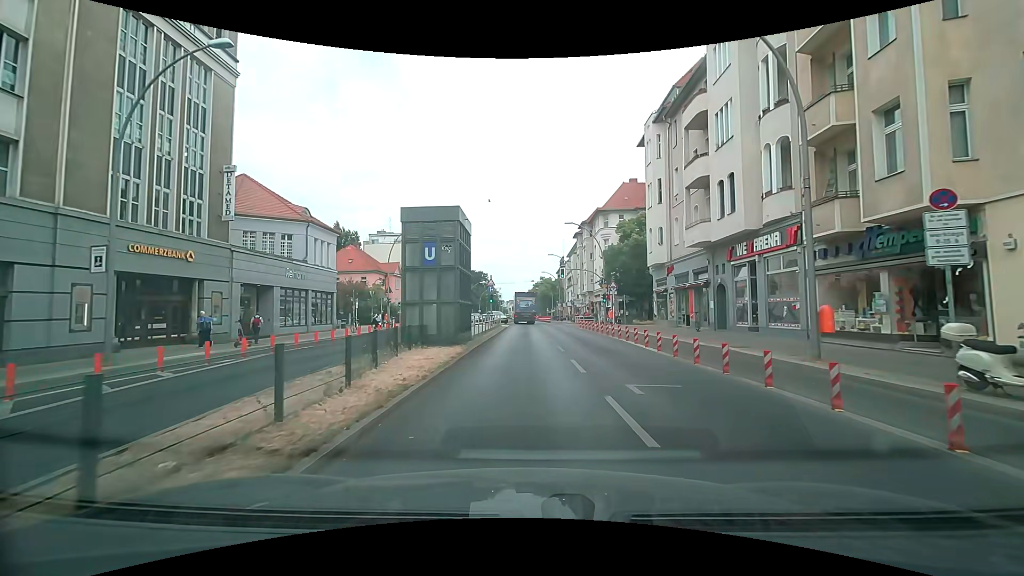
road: primary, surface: asphalt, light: Day
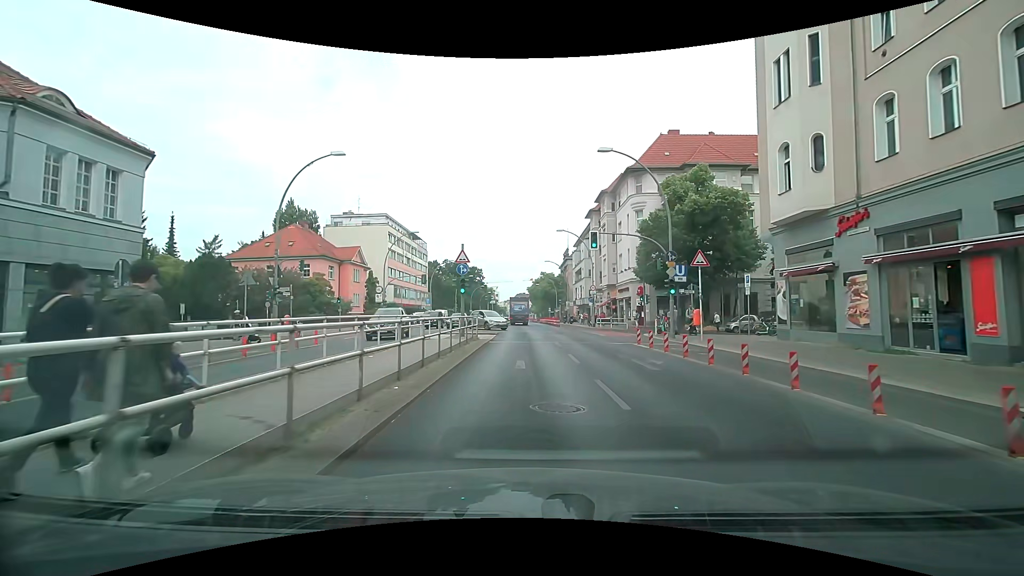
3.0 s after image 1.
(+0.2, +22.3) m; +1°
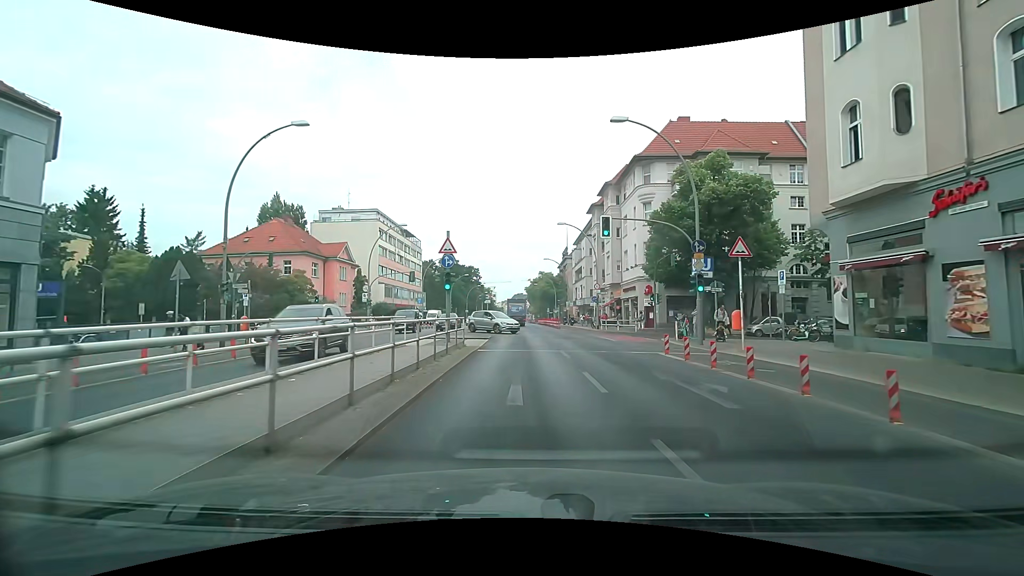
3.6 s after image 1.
(-0.1, +4.5) m; -1°
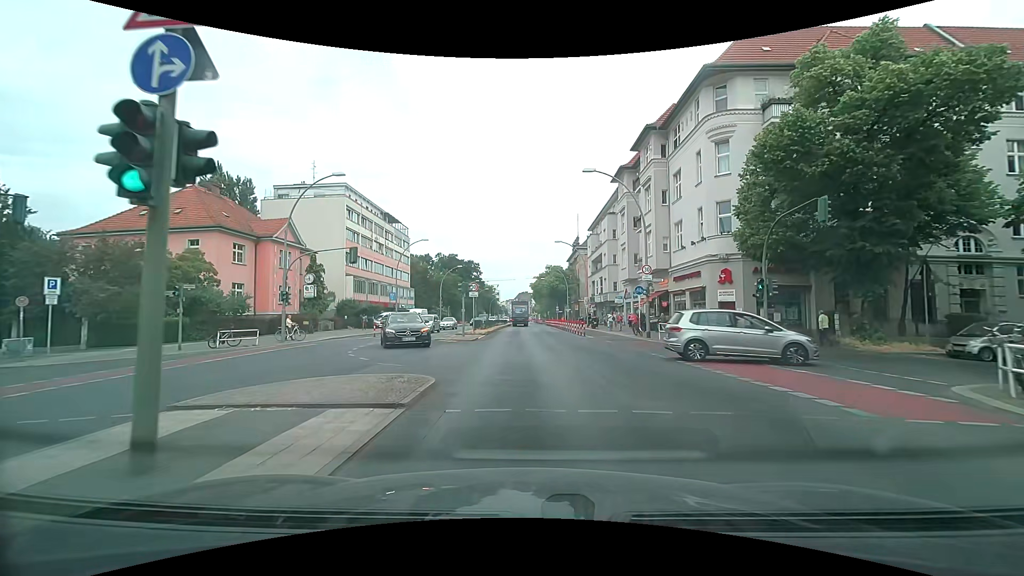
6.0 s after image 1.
(0.0, +17.8) m; 0°
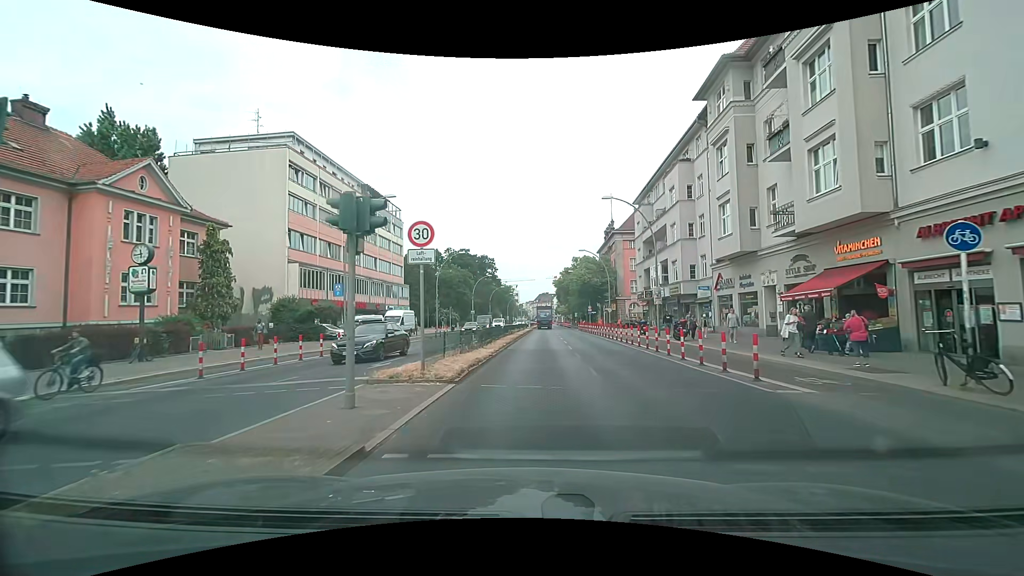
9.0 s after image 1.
(-0.9, +22.4) m; -2°
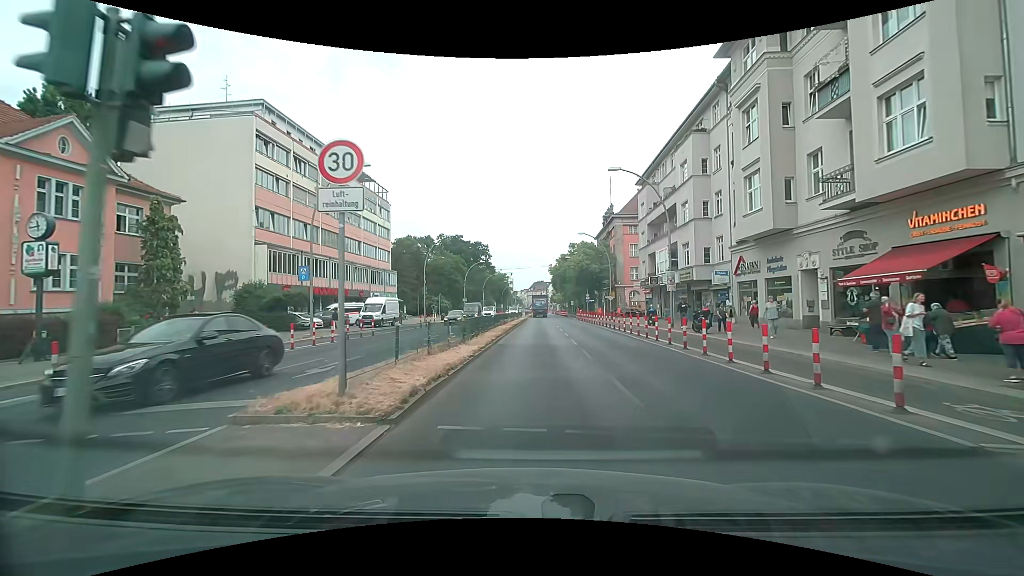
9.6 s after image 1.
(0.0, +4.5) m; 0°
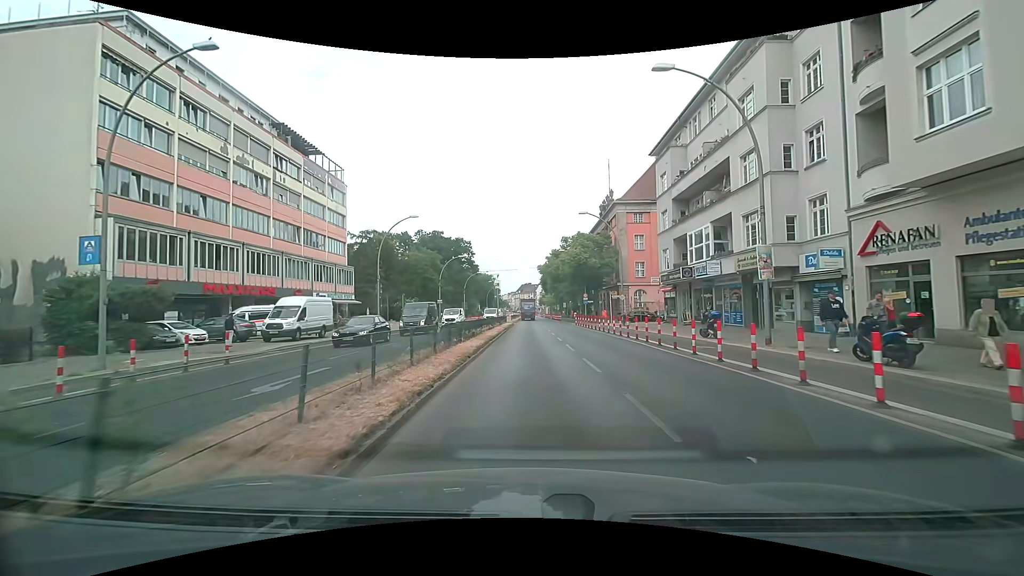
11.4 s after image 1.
(+0.1, +13.9) m; +1°
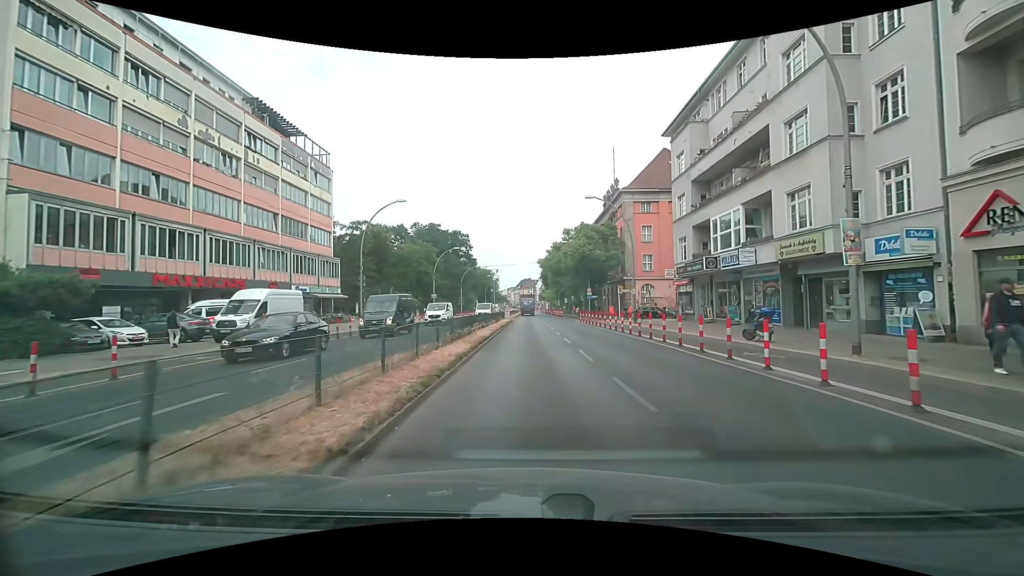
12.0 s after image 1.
(0.0, +4.6) m; +1°
(0, +10) (0, +20) (0, +30) (0, +40) (0, +50) (0, +60) (0, +70) (0, +80) (0, +90) (-1, +100) m
